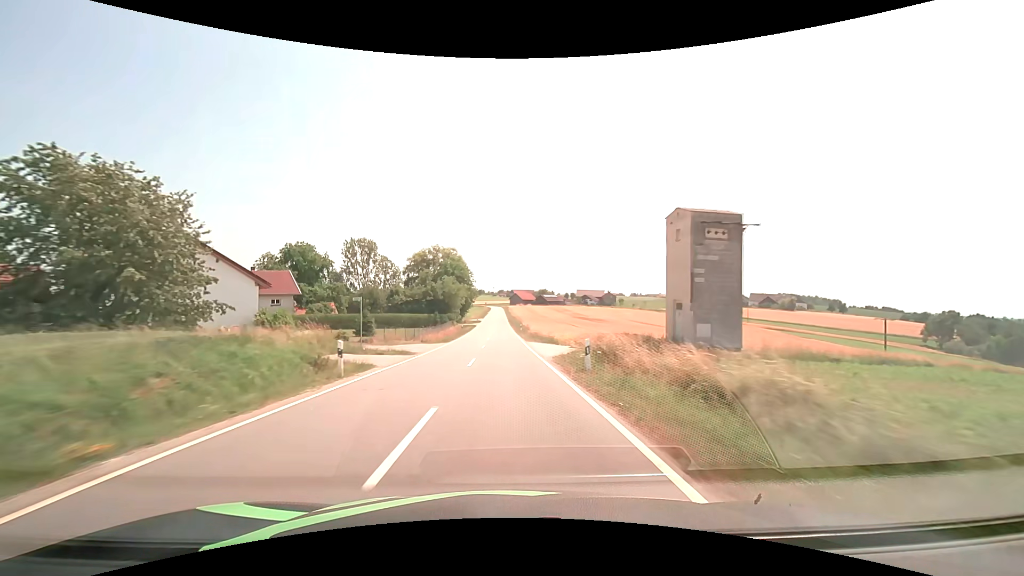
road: tertiary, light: Day
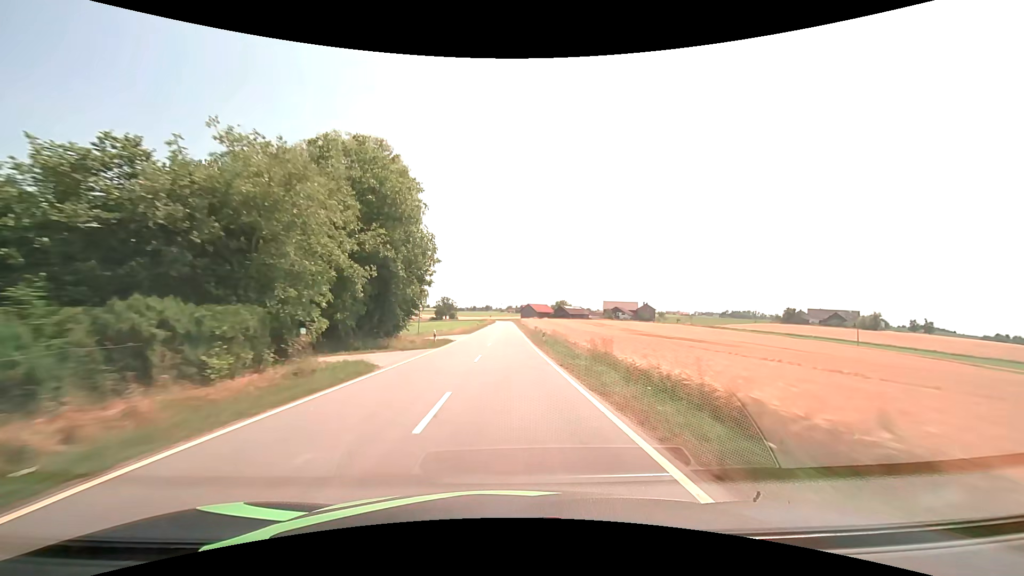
(-1.5, +70.8) m; -1°
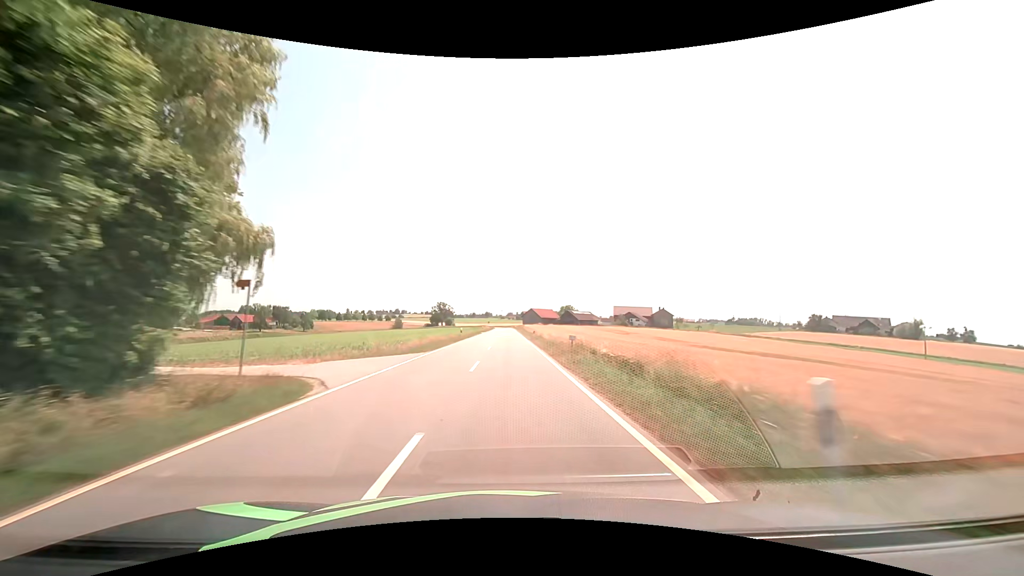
(-0.1, +28.3) m; 0°
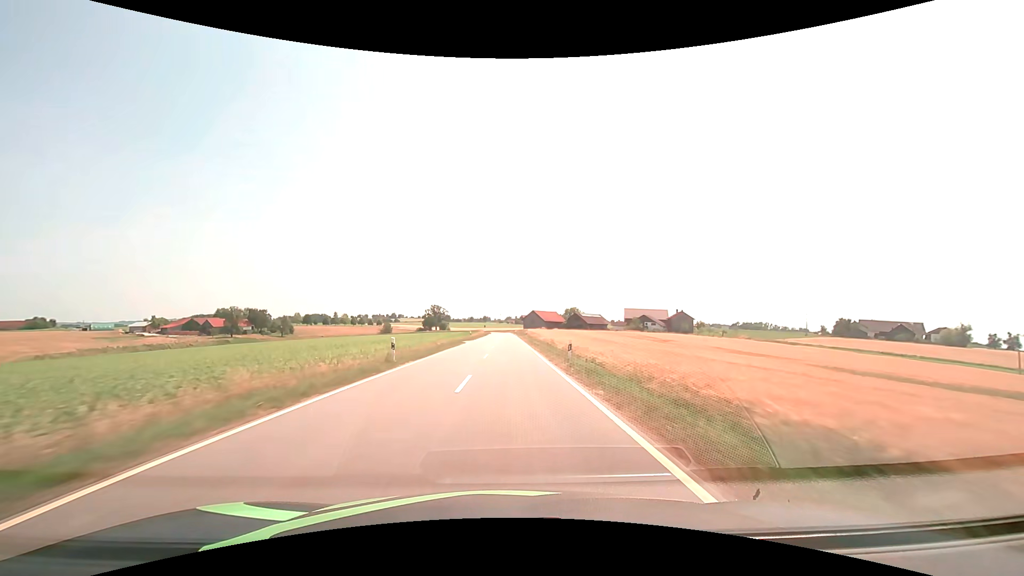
(0.0, +28.3) m; 0°
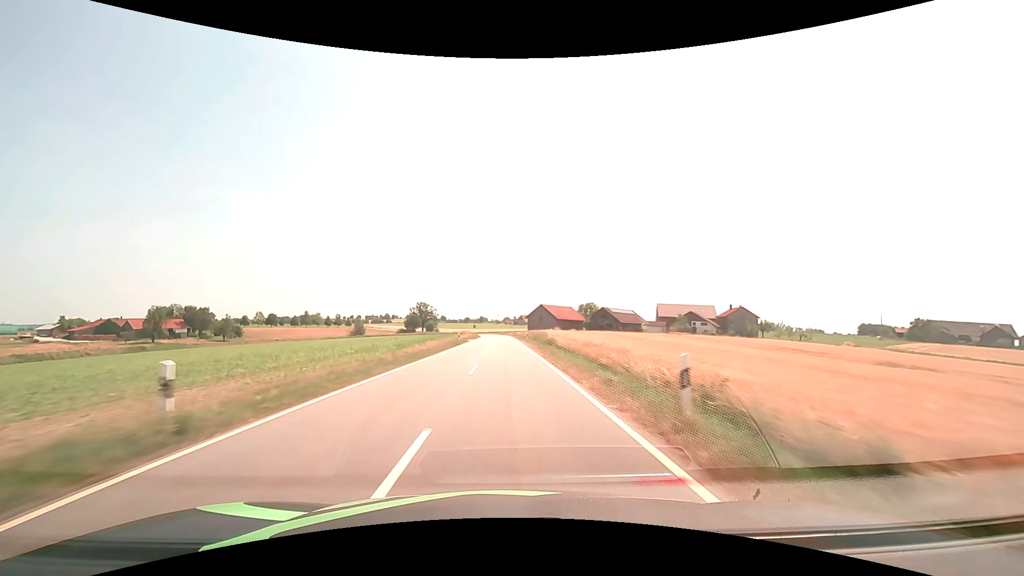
(0.0, +56.5) m; 0°
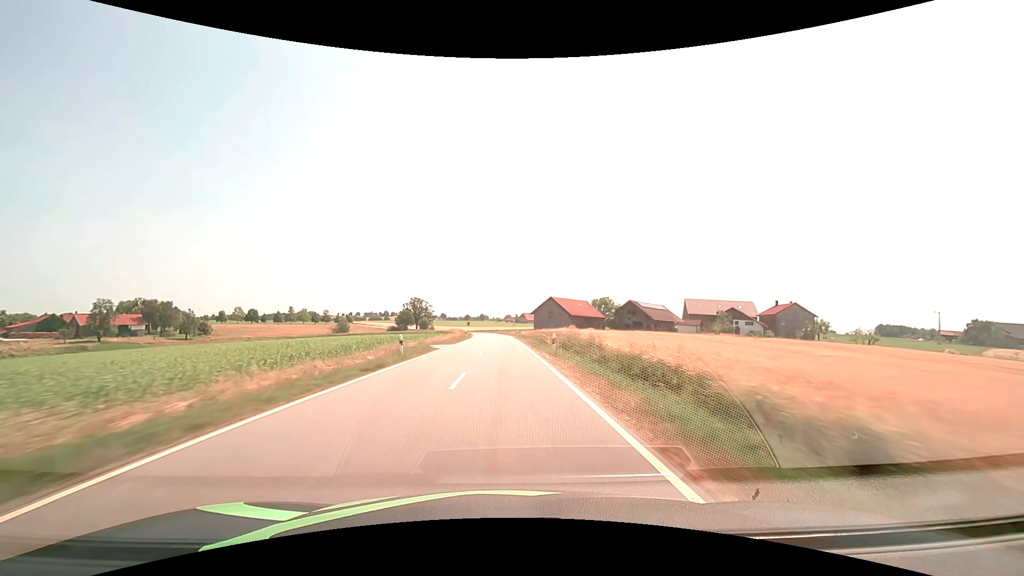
(0.0, +28.3) m; 0°
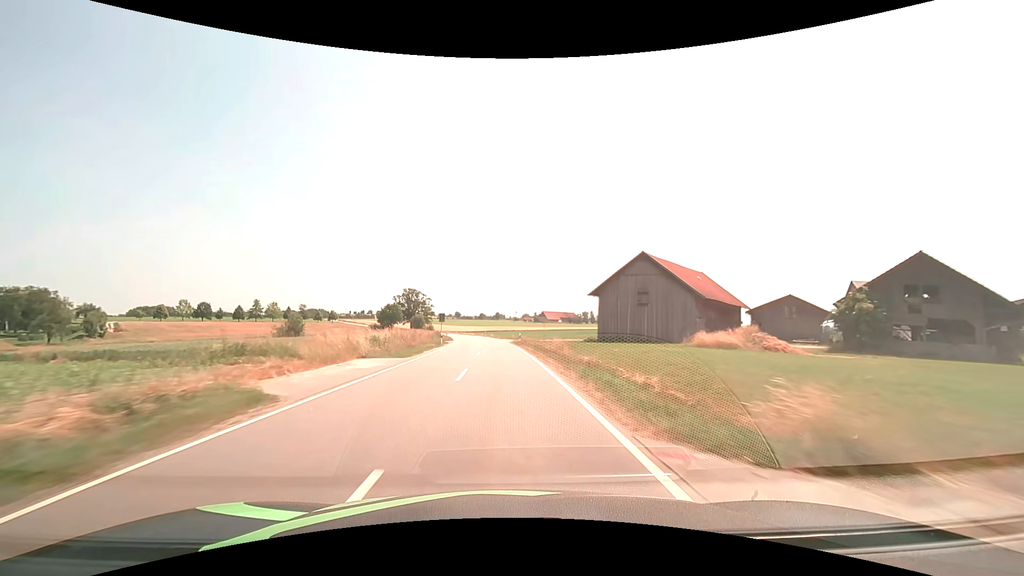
(-1.0, +70.9) m; -2°
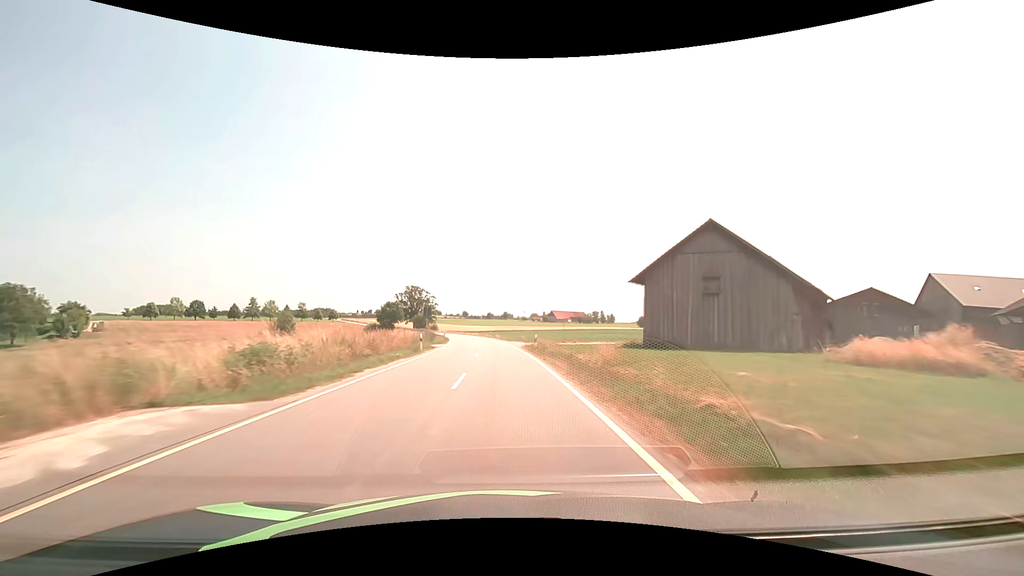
(-0.1, +14.2) m; -1°
(0, +10) (0, +20) (-1, +30) (-1, +40) (-2, +50) (-3, +60) (-4, +70) (-5, +80) (-6, +90) (-8, +100) m
